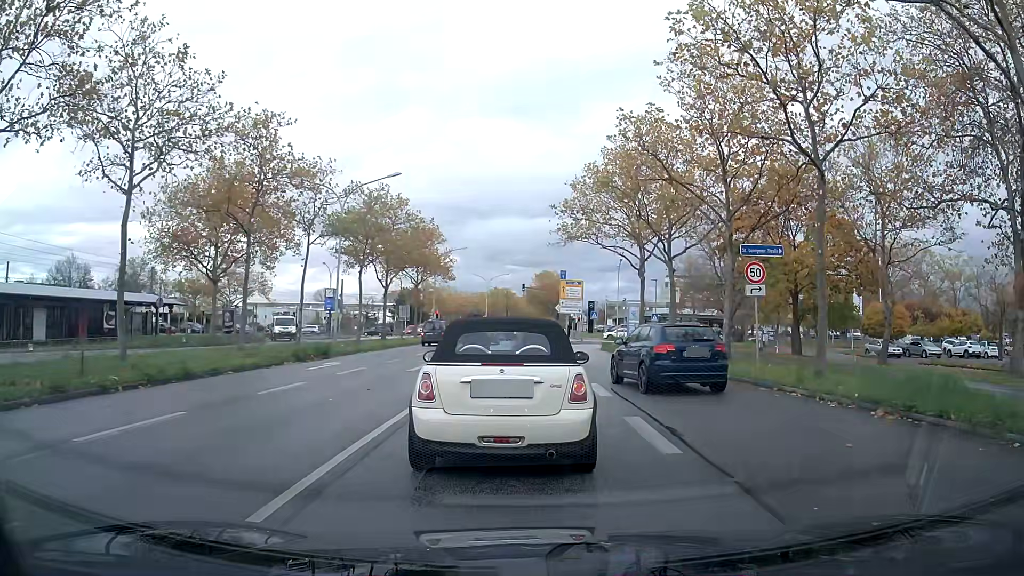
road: primary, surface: asphalt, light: Day
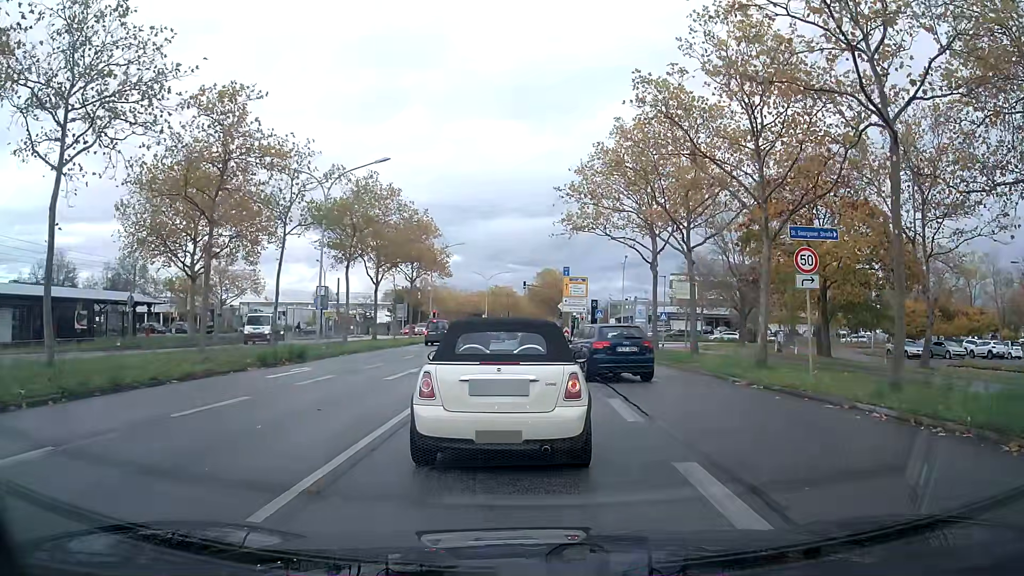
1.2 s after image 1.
(0.0, +3.6) m; +1°
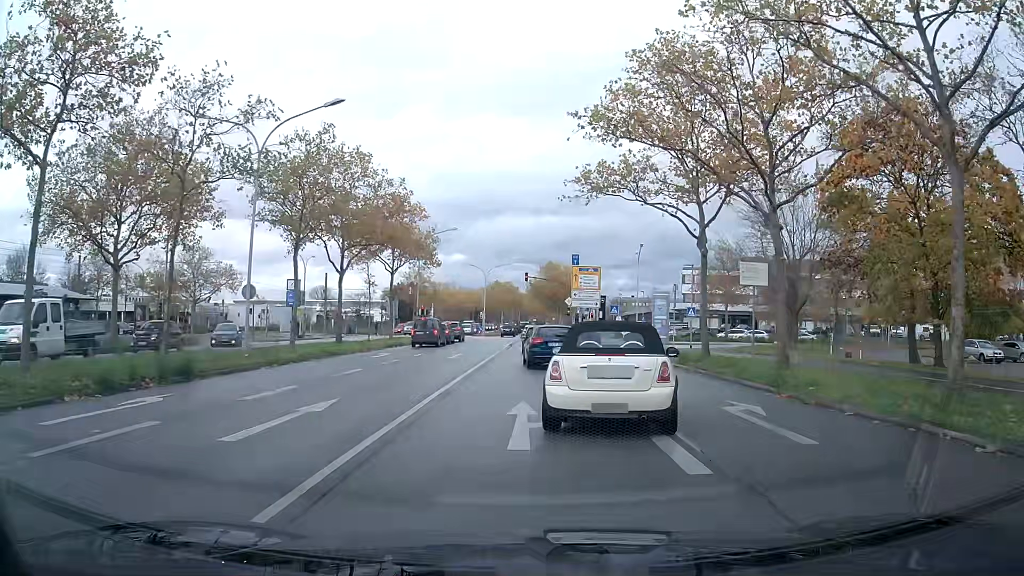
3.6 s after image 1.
(0.0, +9.6) m; 0°
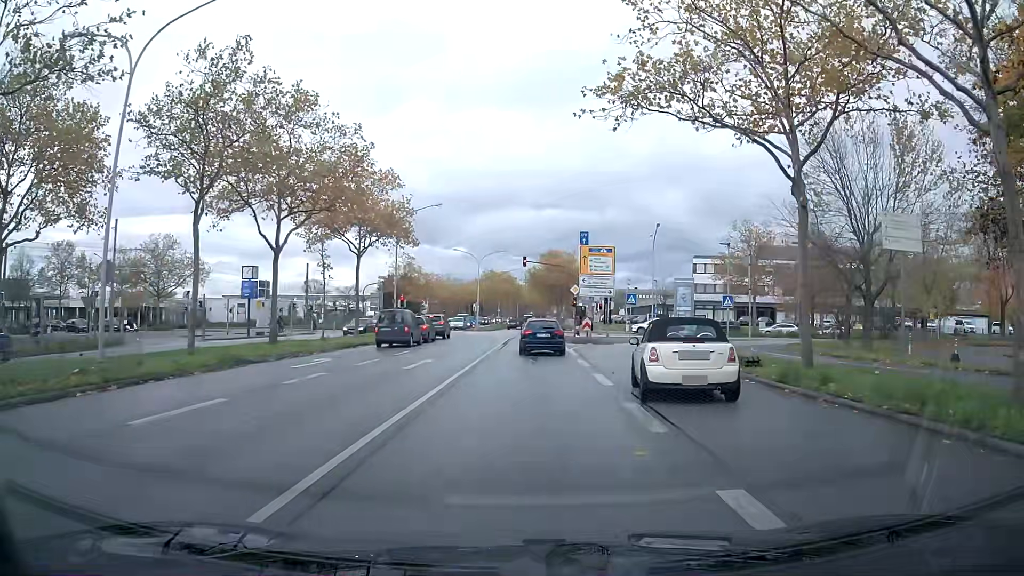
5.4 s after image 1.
(0.0, +9.7) m; 0°
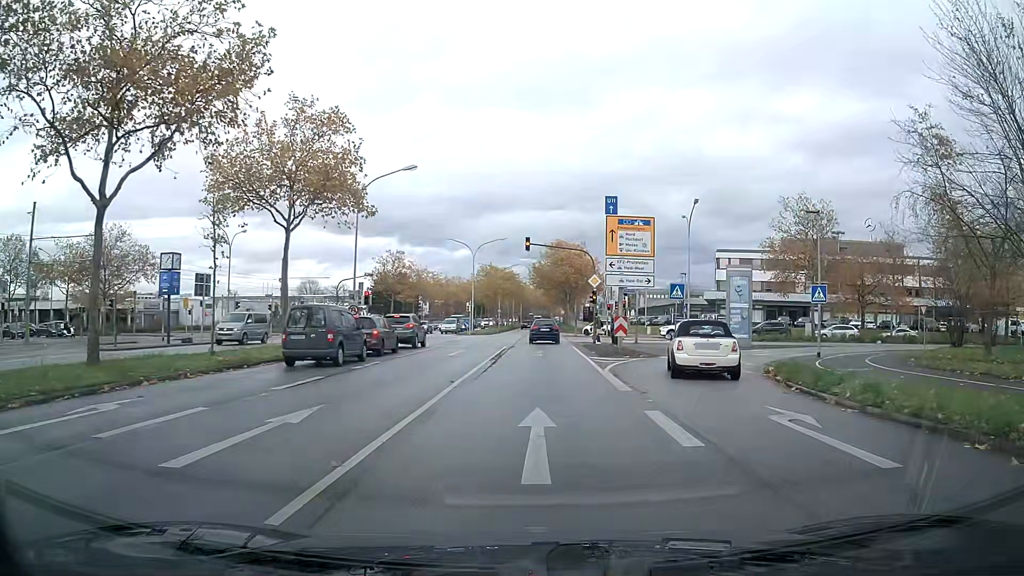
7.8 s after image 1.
(-0.1, +12.9) m; -1°
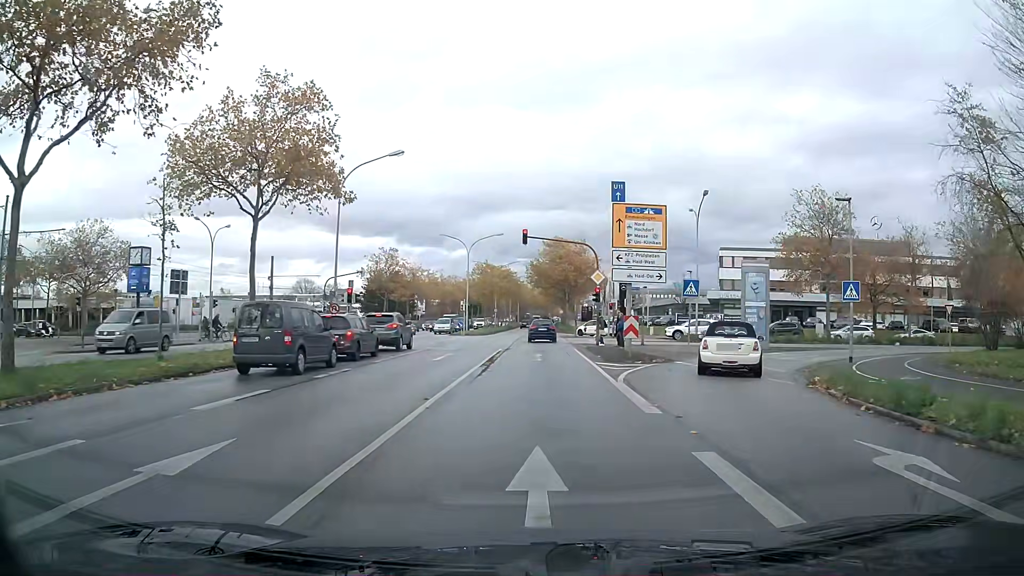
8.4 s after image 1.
(0.0, +3.3) m; 0°
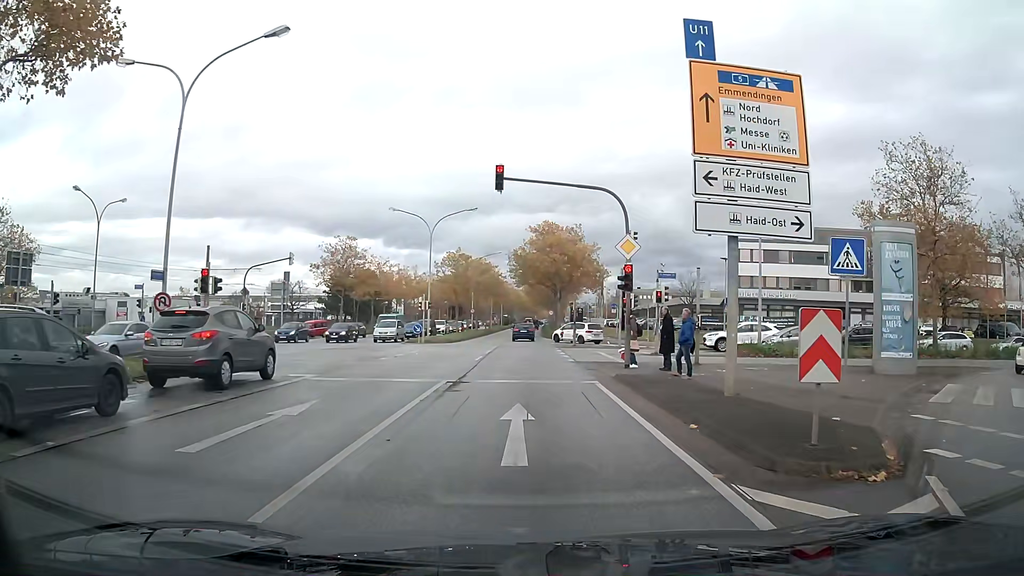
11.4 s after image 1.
(+0.1, +15.8) m; +1°
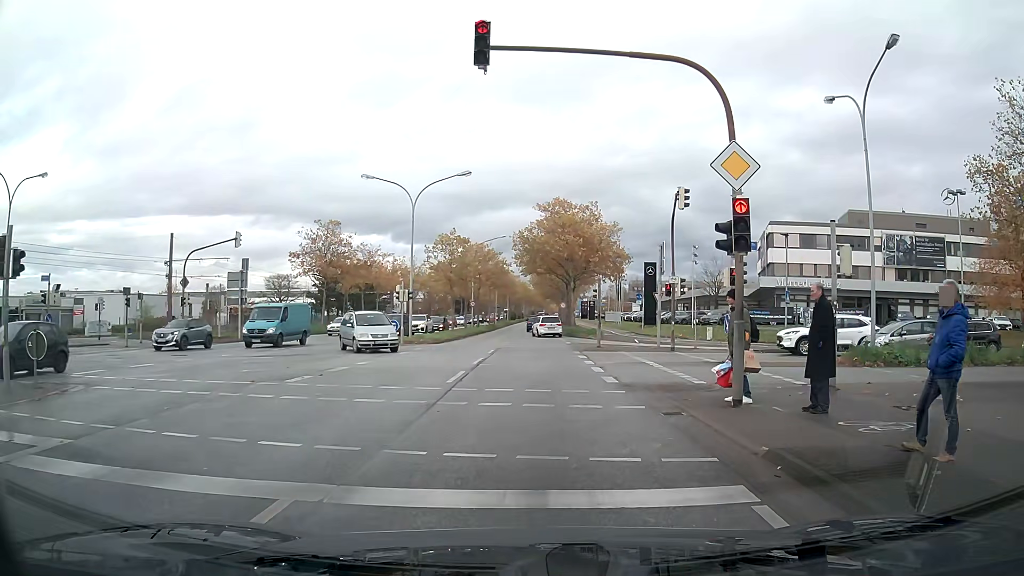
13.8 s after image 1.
(0.0, +10.1) m; 0°
